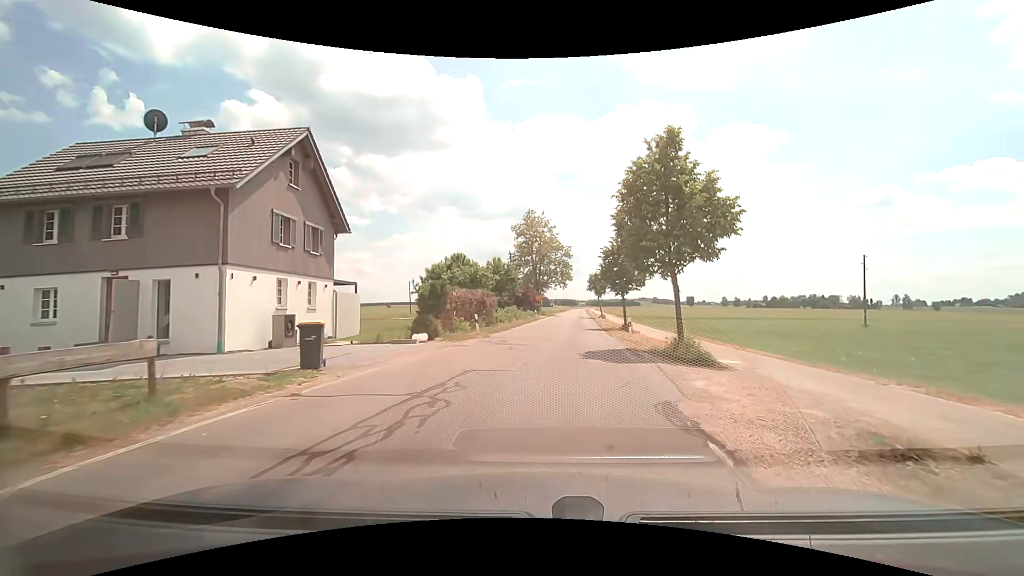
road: tertiary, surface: asphalt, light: Day
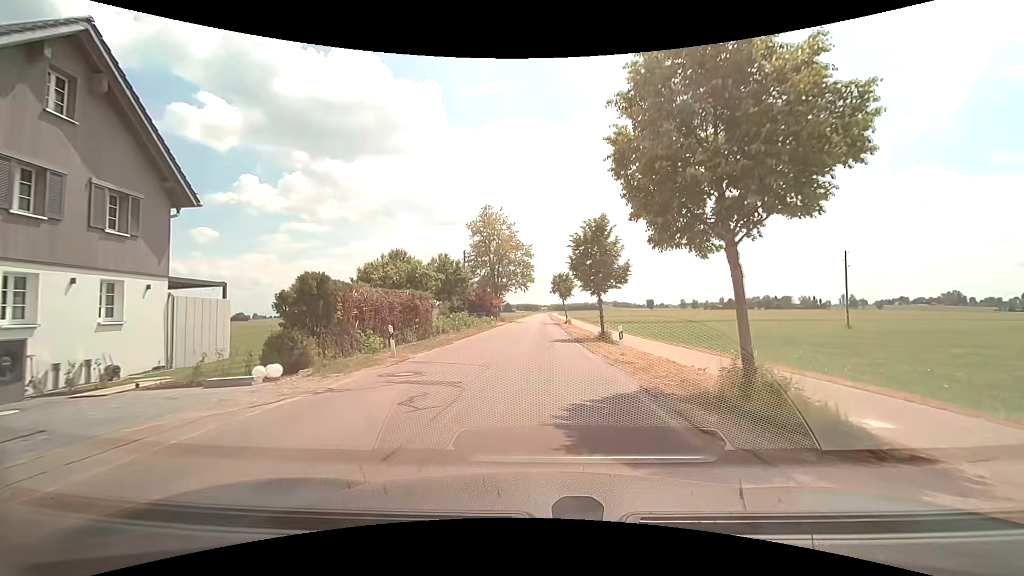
(+0.4, +8.8) m; +4°
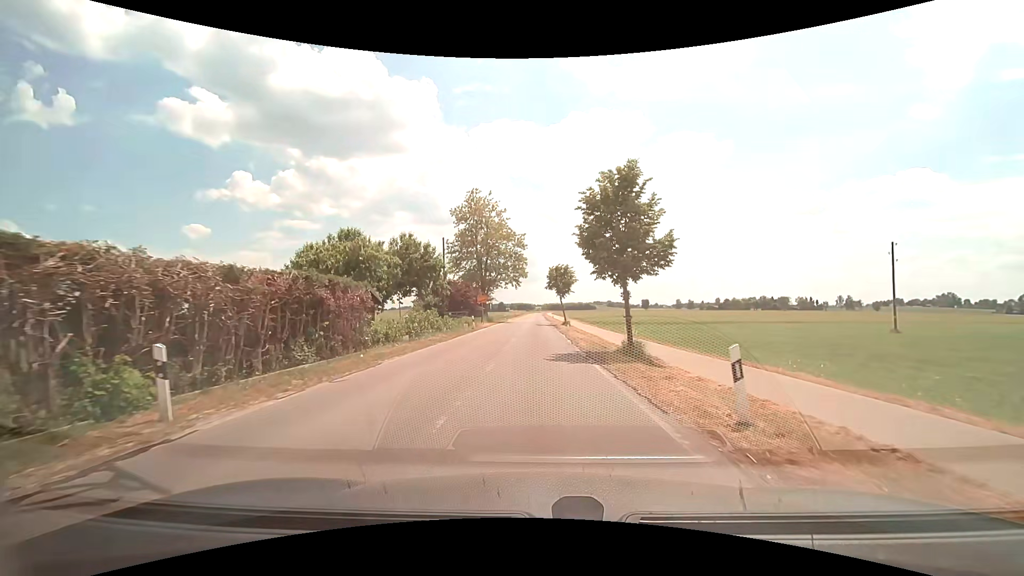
(+0.1, +10.3) m; 0°
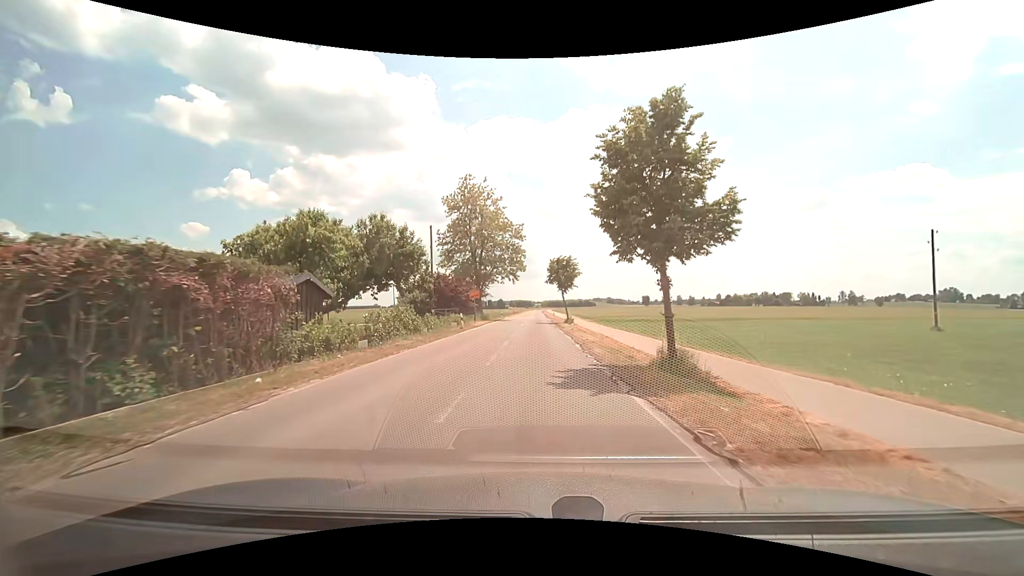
(+0.1, +5.8) m; +1°
